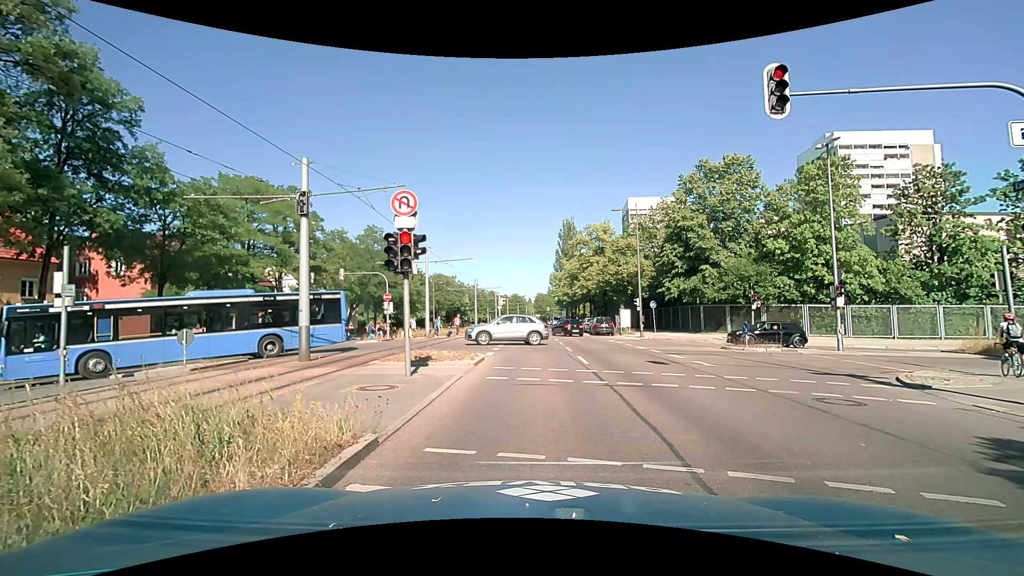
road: secondary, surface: asphalt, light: Day
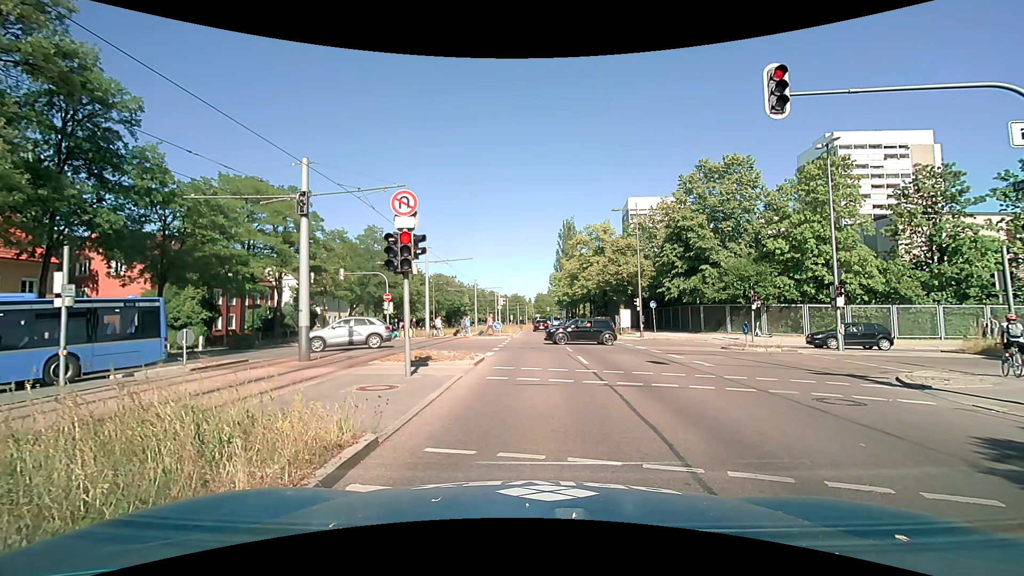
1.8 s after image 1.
(0.0, 0.0) m; 0°
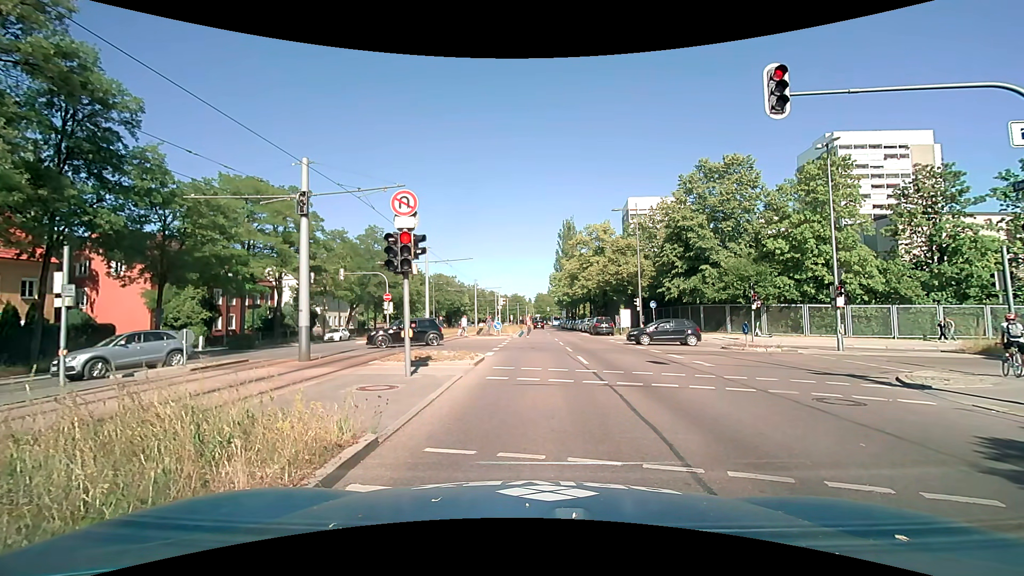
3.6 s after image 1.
(0.0, 0.0) m; 0°
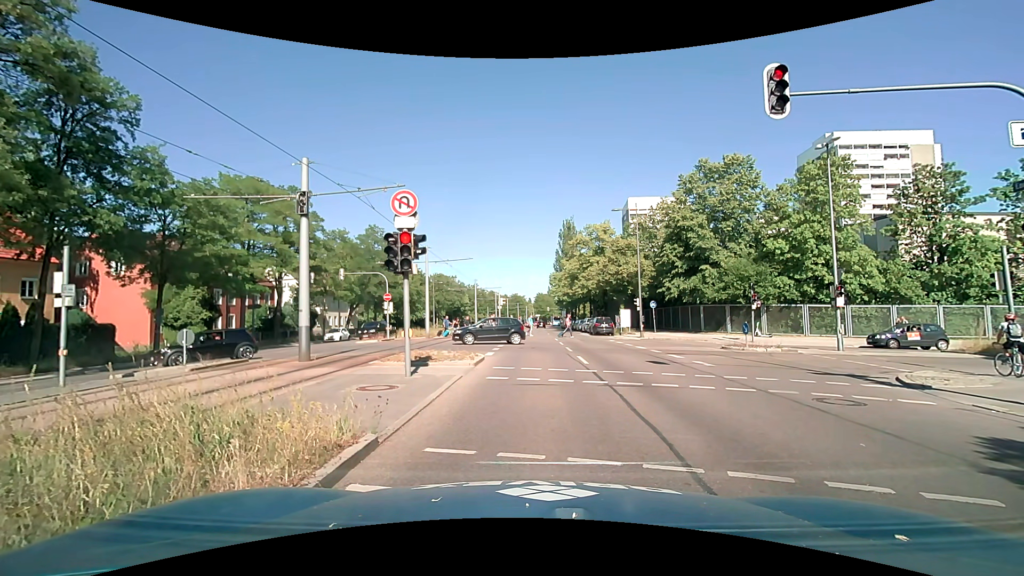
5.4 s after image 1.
(0.0, 0.0) m; 0°
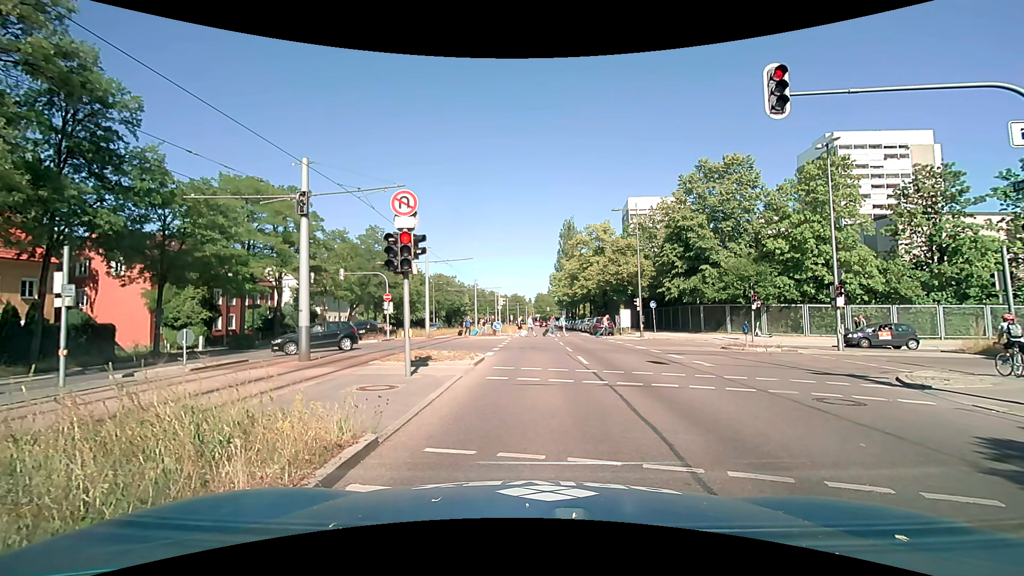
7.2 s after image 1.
(0.0, 0.0) m; 0°
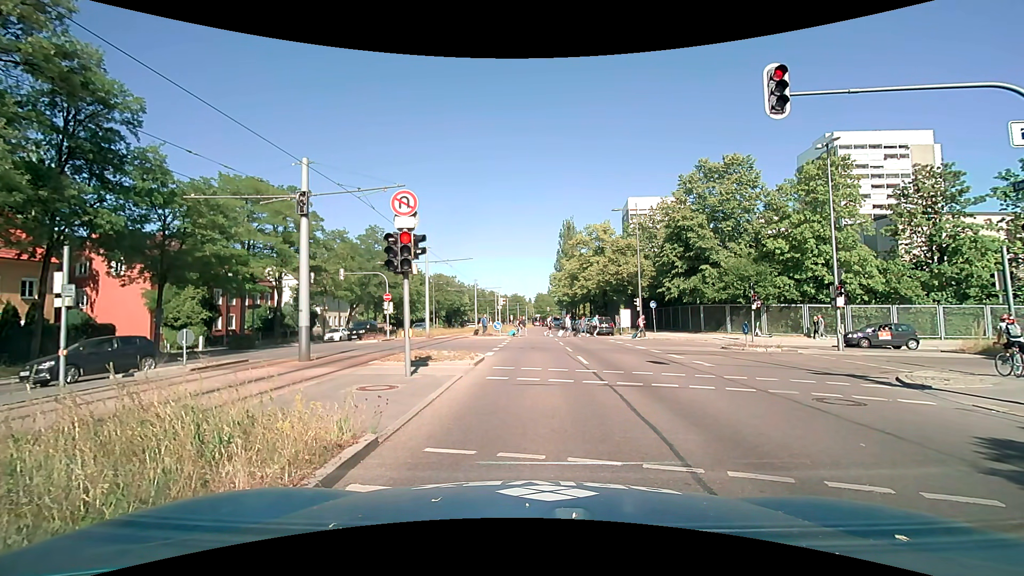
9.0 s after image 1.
(0.0, 0.0) m; 0°
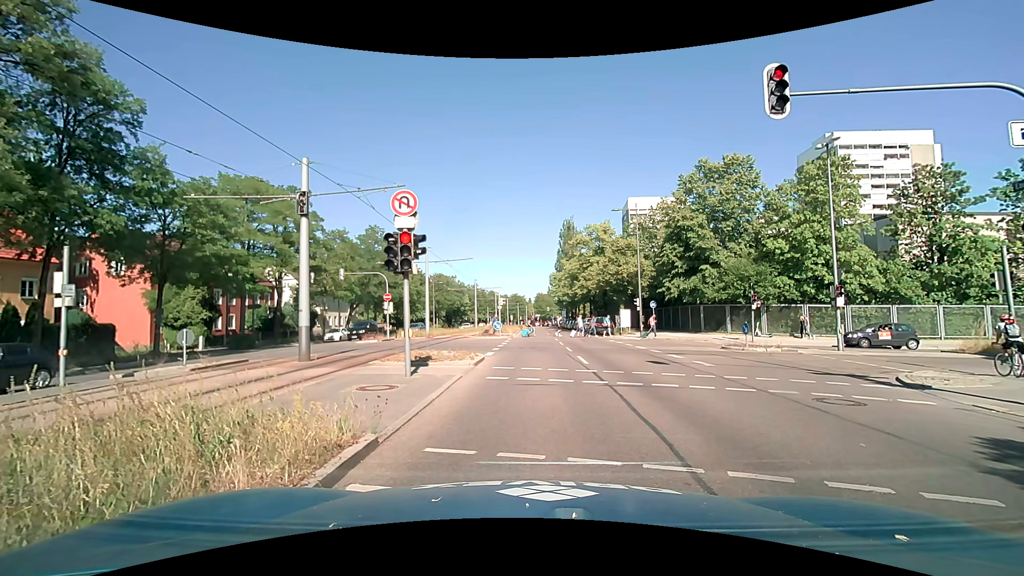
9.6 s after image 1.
(0.0, 0.0) m; 0°
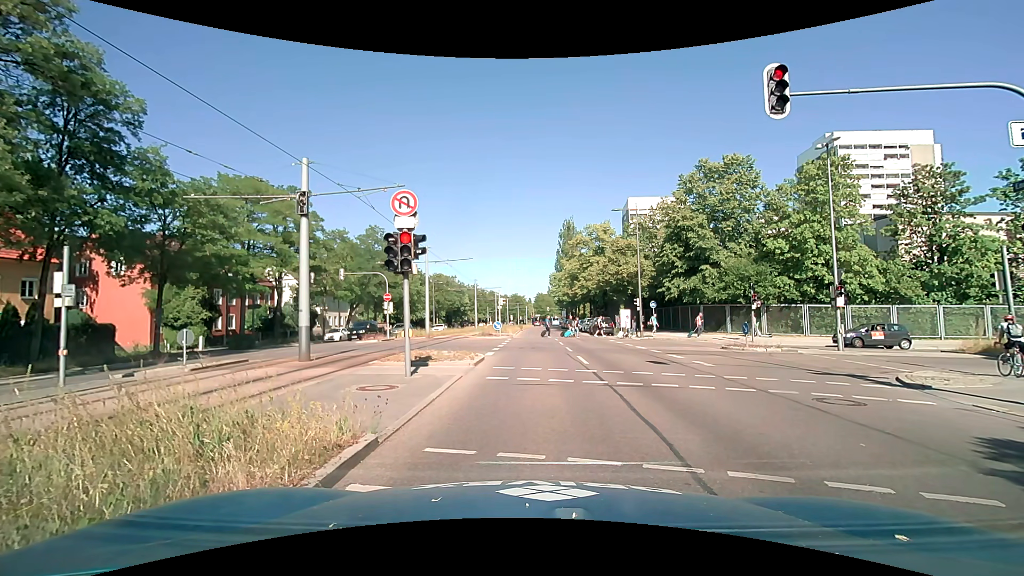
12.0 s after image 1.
(0.0, 0.0) m; 0°
(0, +10) (0, +20) (+1, +30) (+1, +40) (+1, +50) (+1, +60) (+1, +70) (+1, +80) (+2, +90) (+2, +100) m
